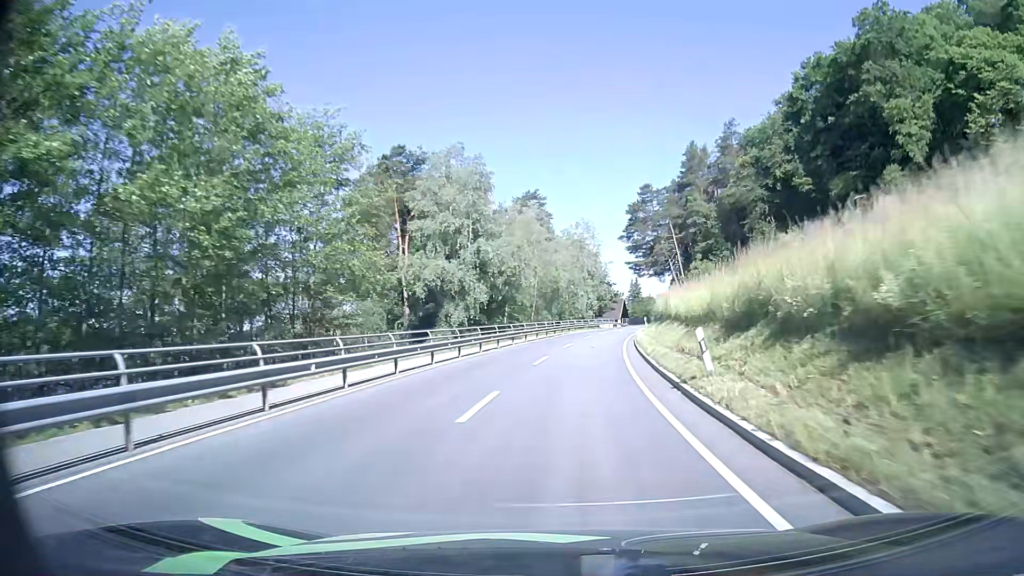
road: secondary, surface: asphalt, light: Day
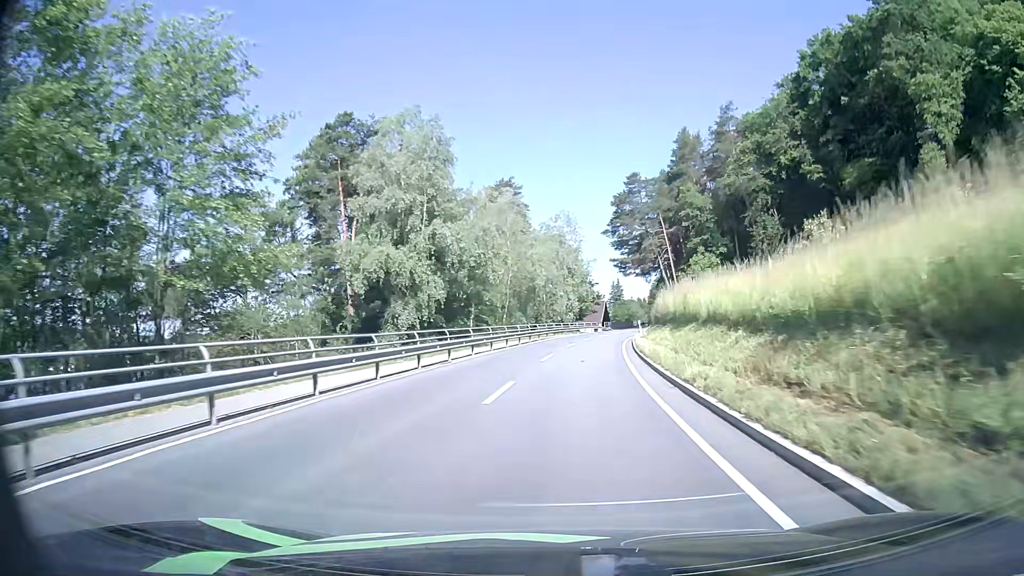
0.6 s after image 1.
(+0.2, +9.9) m; +2°
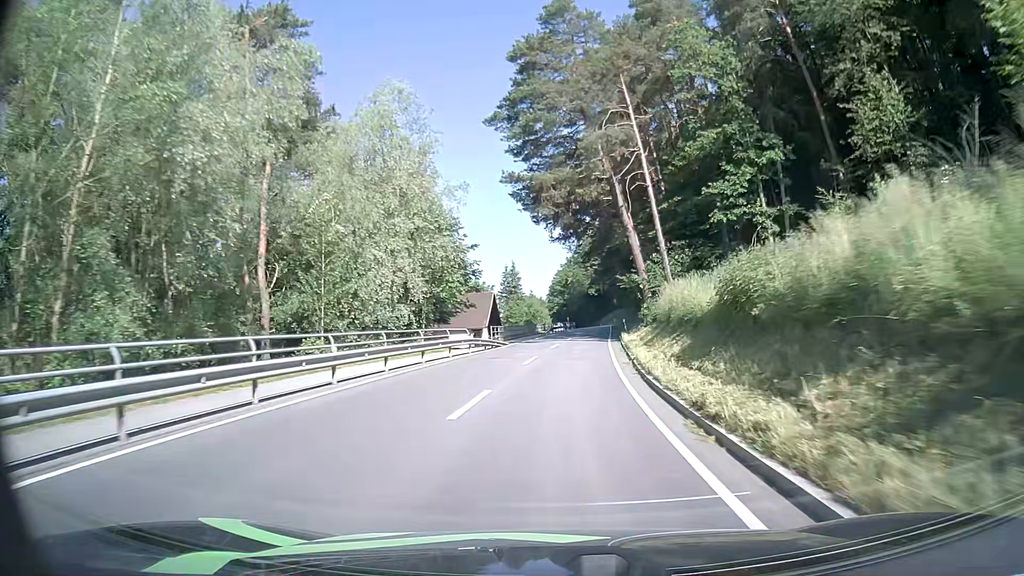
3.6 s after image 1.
(+4.3, +49.3) m; +10°
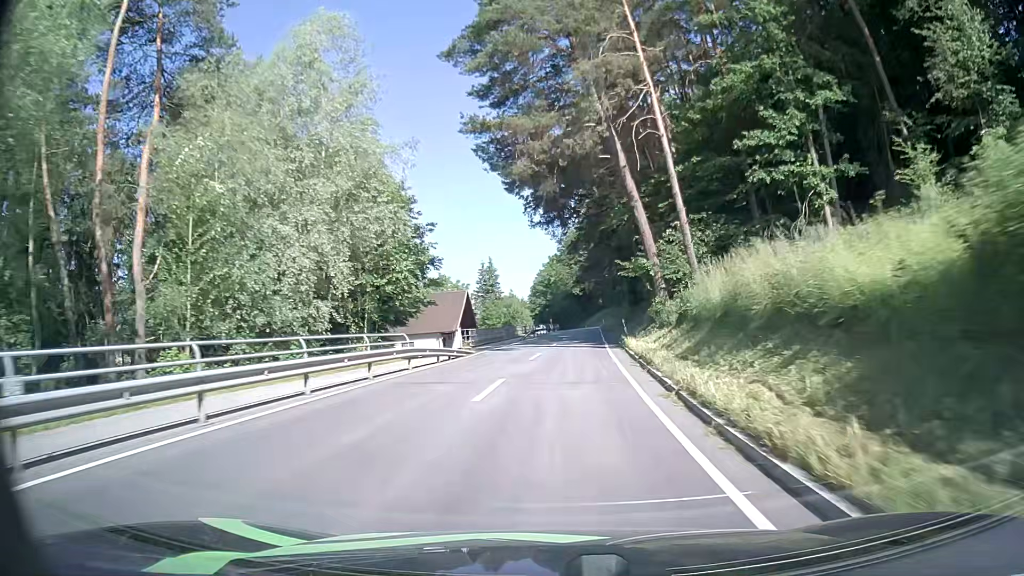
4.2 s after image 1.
(+0.1, +10.0) m; +1°
